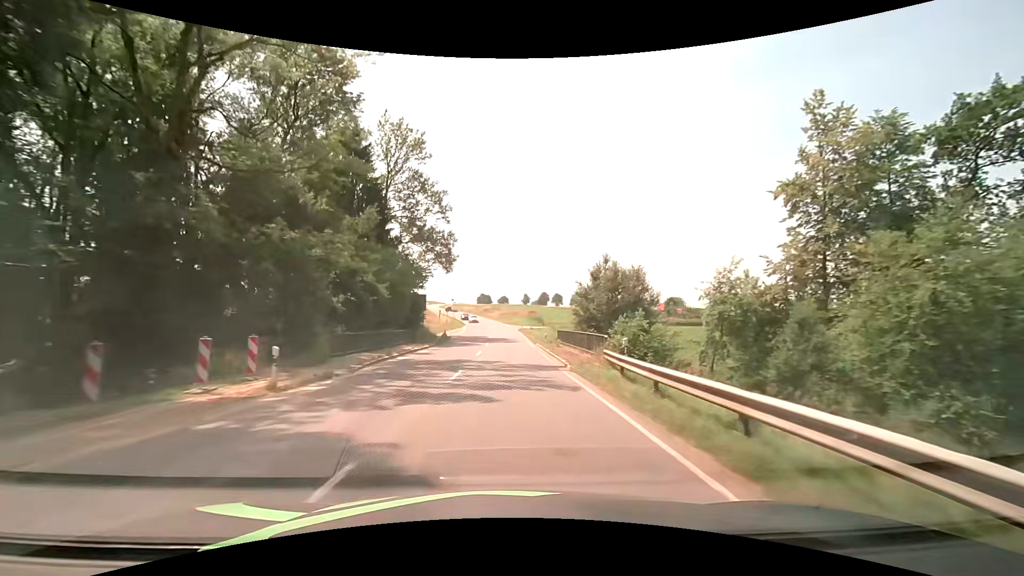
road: secondary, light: Day
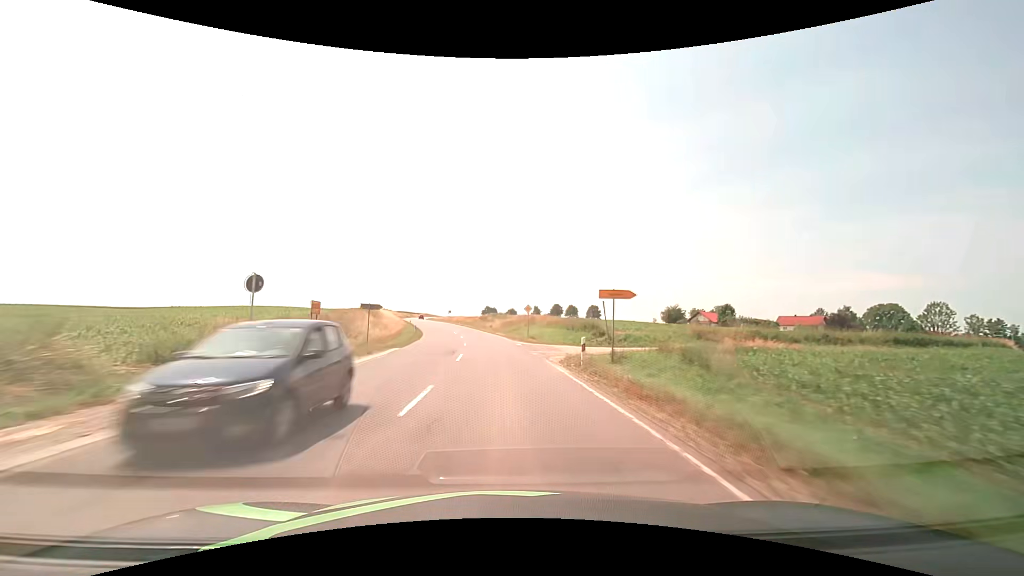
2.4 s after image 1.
(+0.2, +54.6) m; 0°
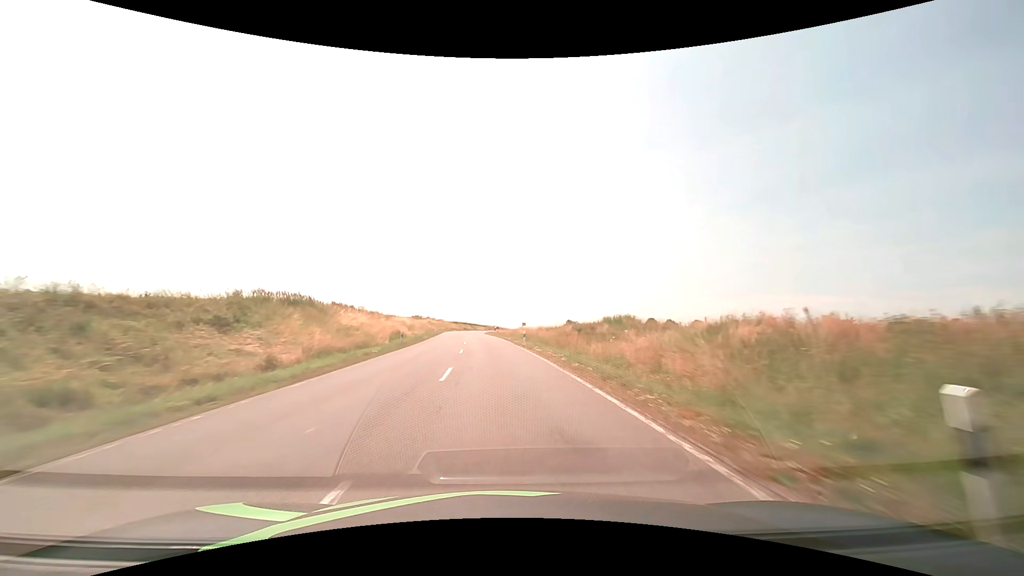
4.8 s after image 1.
(-4.2, +56.7) m; -9°
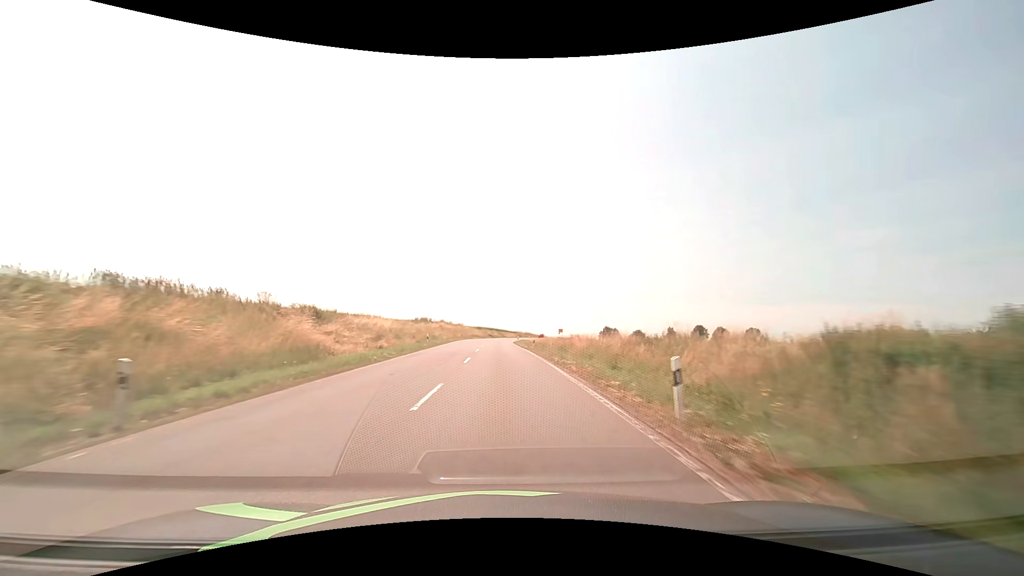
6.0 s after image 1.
(-1.0, +28.9) m; -4°
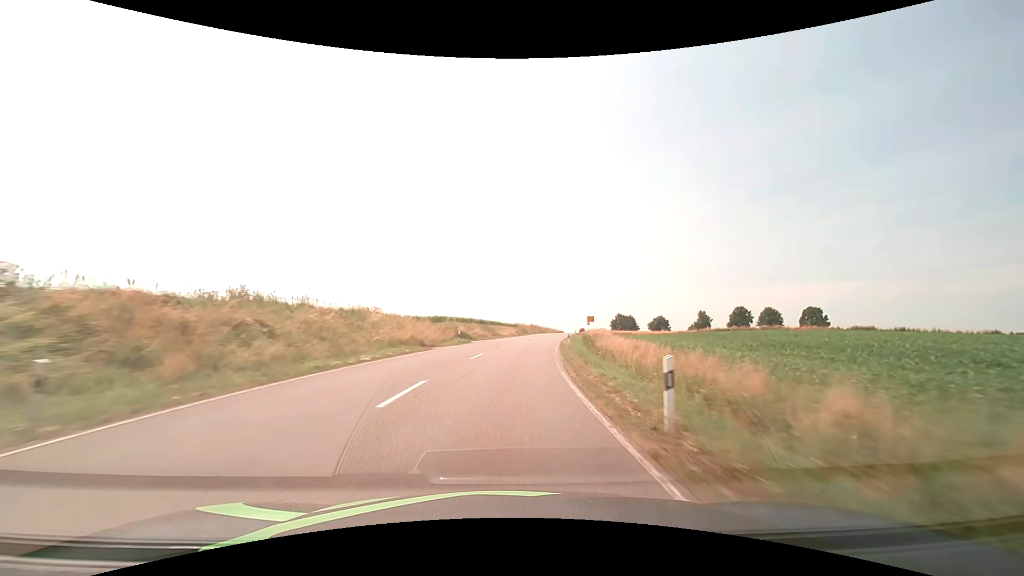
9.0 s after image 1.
(-0.8, +74.8) m; +1°
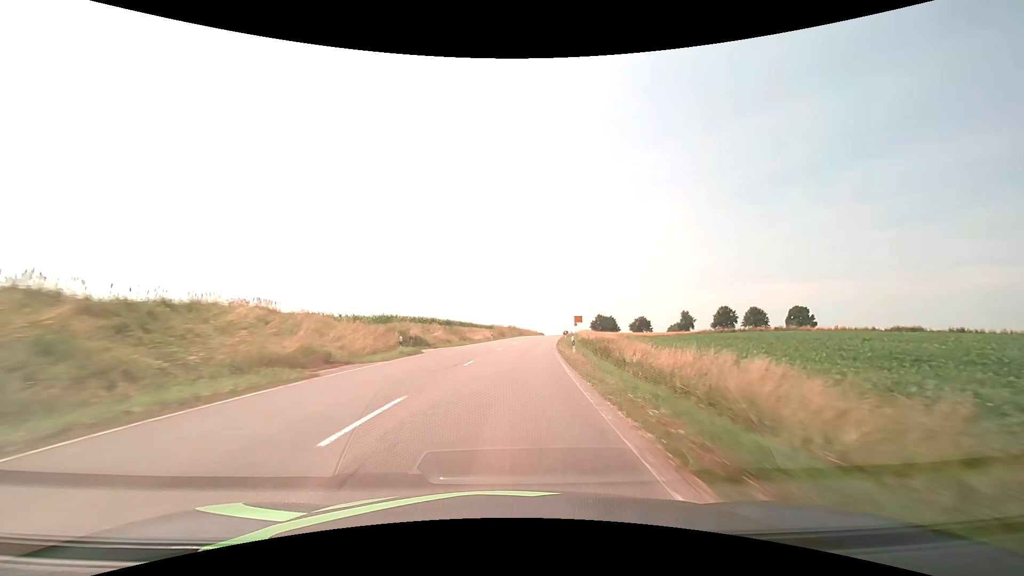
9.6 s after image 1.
(+0.3, +15.0) m; +3°
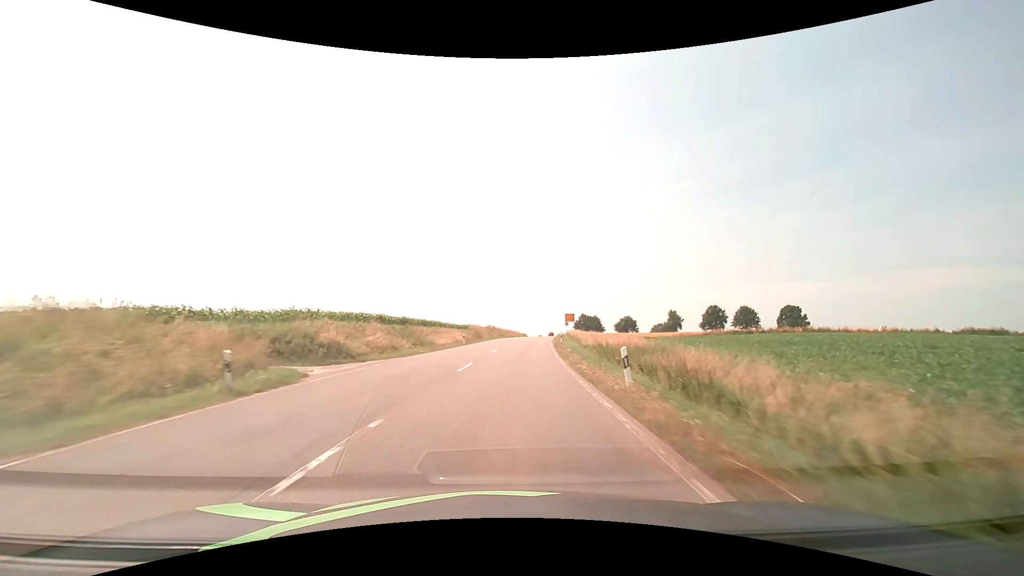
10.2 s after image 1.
(+0.3, +14.8) m; +2°
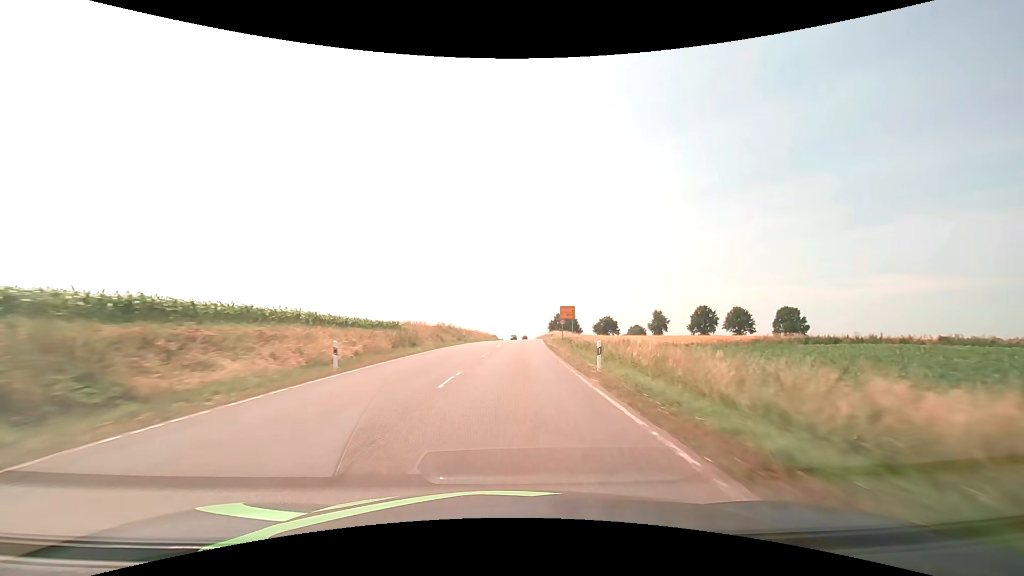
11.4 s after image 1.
(+0.9, +28.8) m; +4°
(0, +10) (0, +20) (+1, +30) (+1, +40) (+2, +50) (+3, +60) (+3, +70) (+4, +80) (+4, +90) (+5, +100) m
